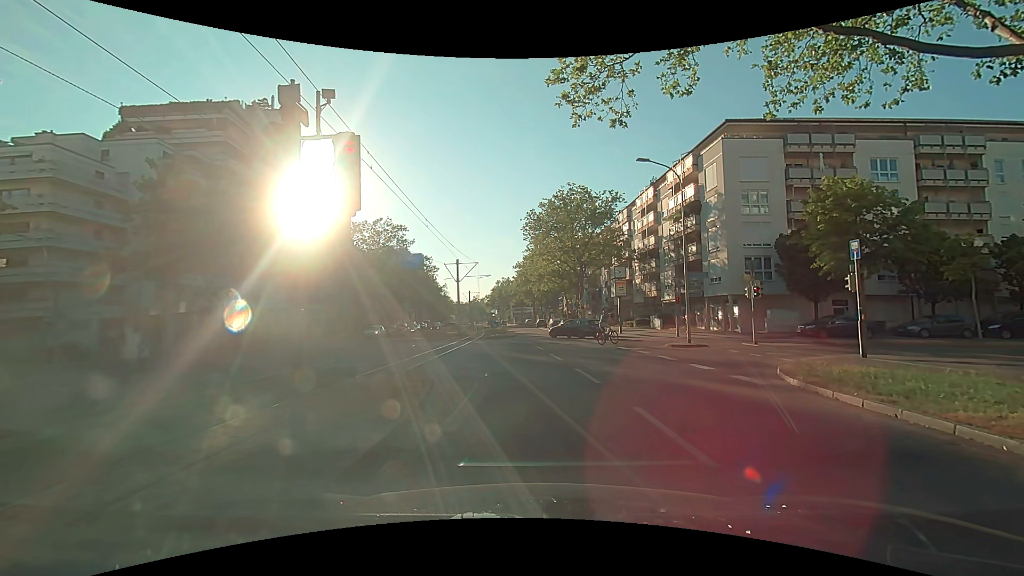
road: tertiary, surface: asphalt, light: Day
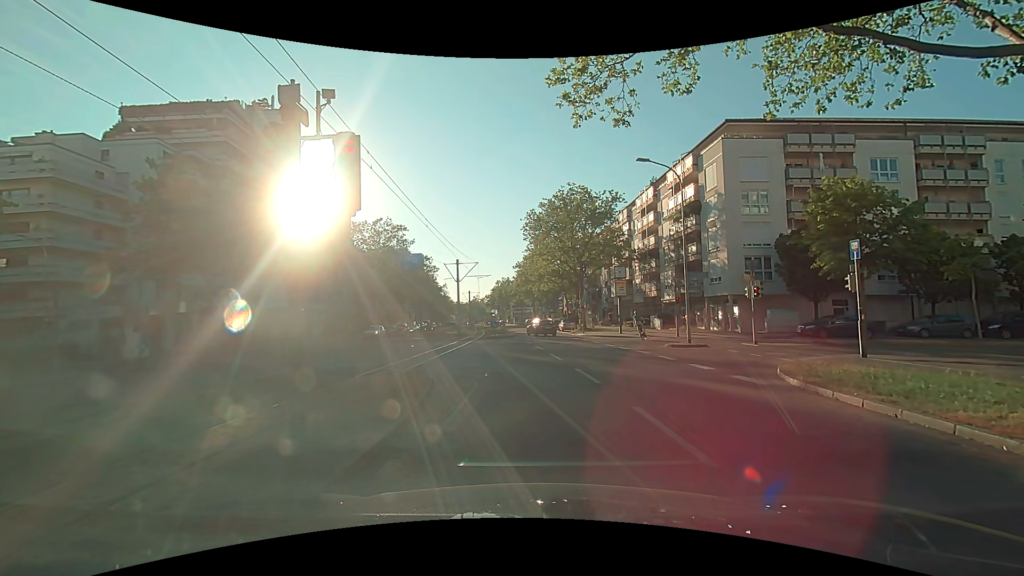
(0.0, 0.0) m; 0°
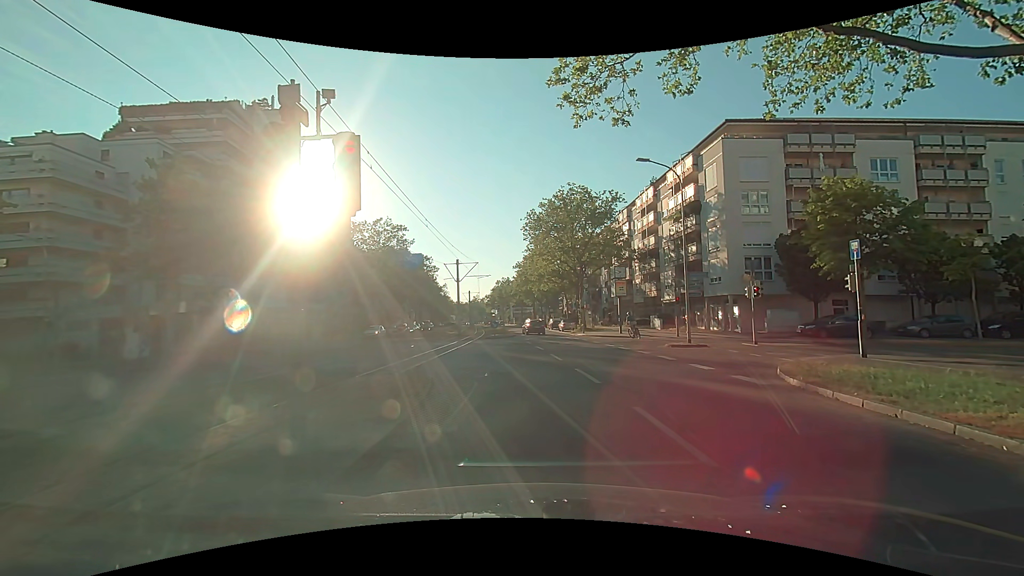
(0.0, 0.0) m; 0°
